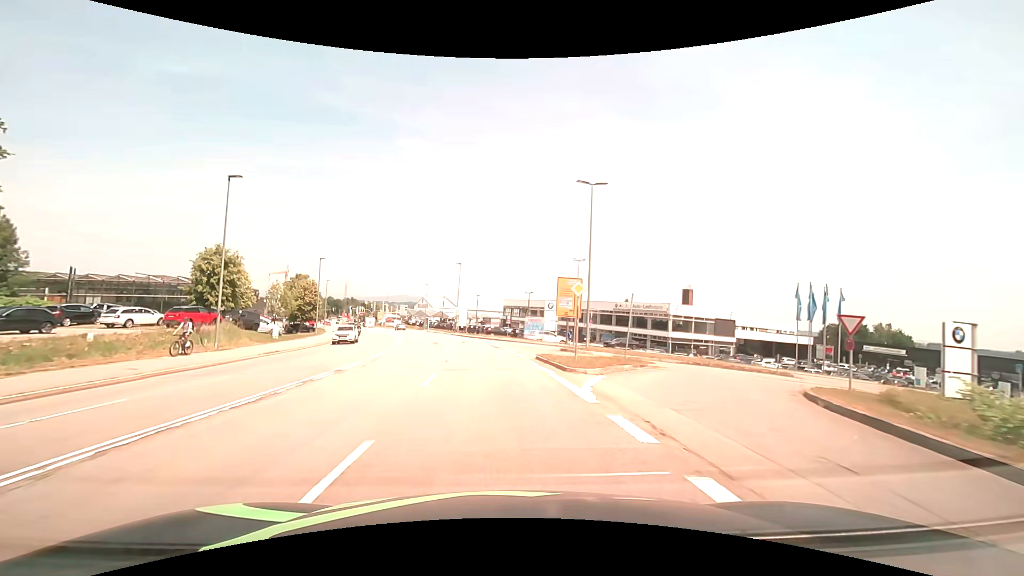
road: secondary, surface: asphalt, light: Day
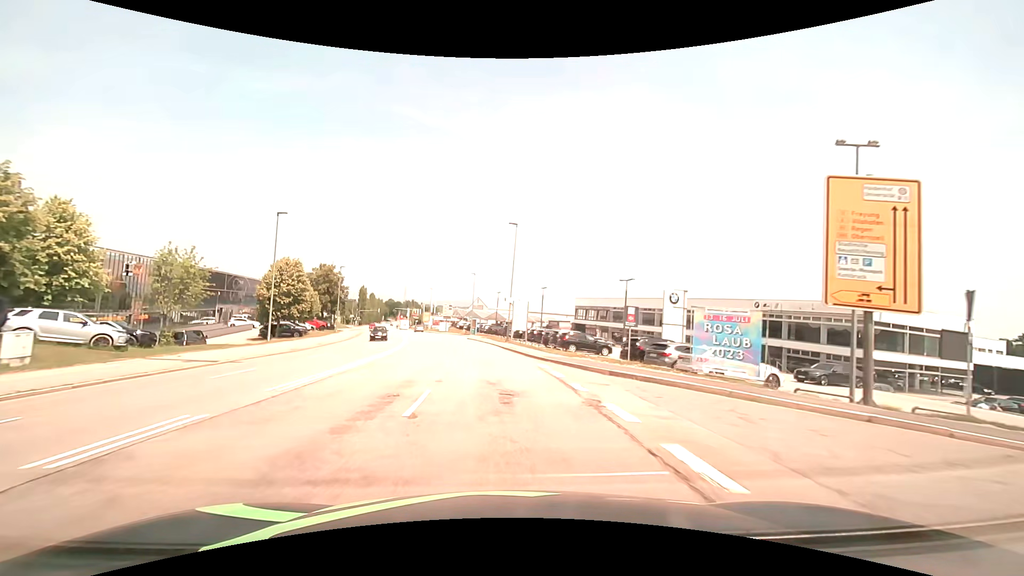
(-1.9, +30.7) m; -7°
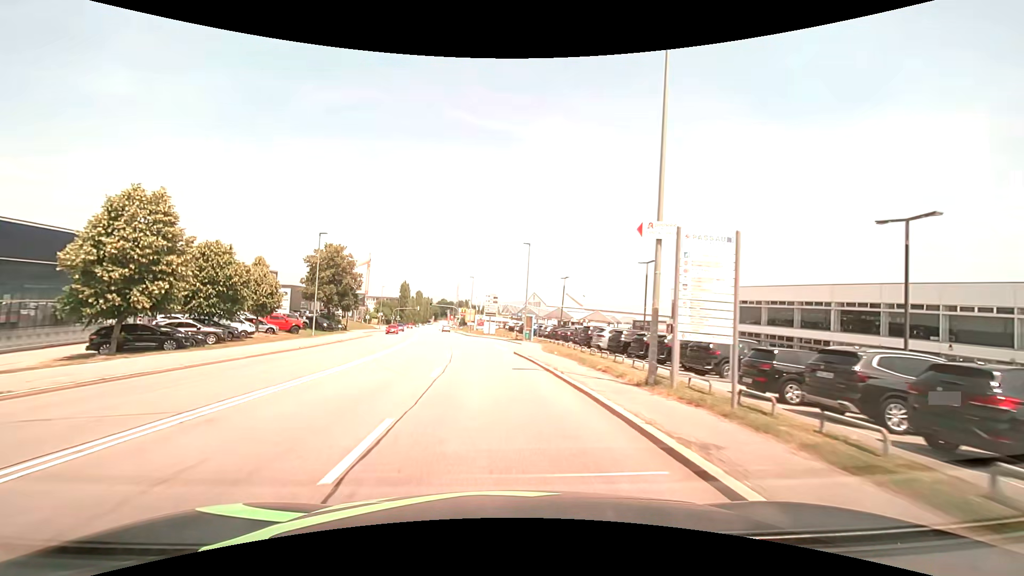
(-1.7, +30.6) m; -6°
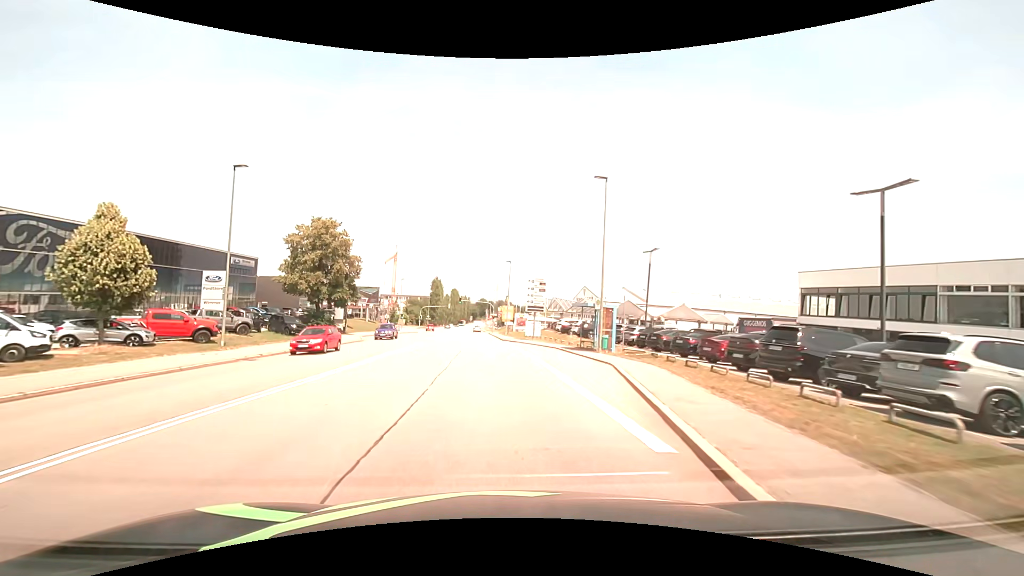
(-0.9, +22.9) m; -4°
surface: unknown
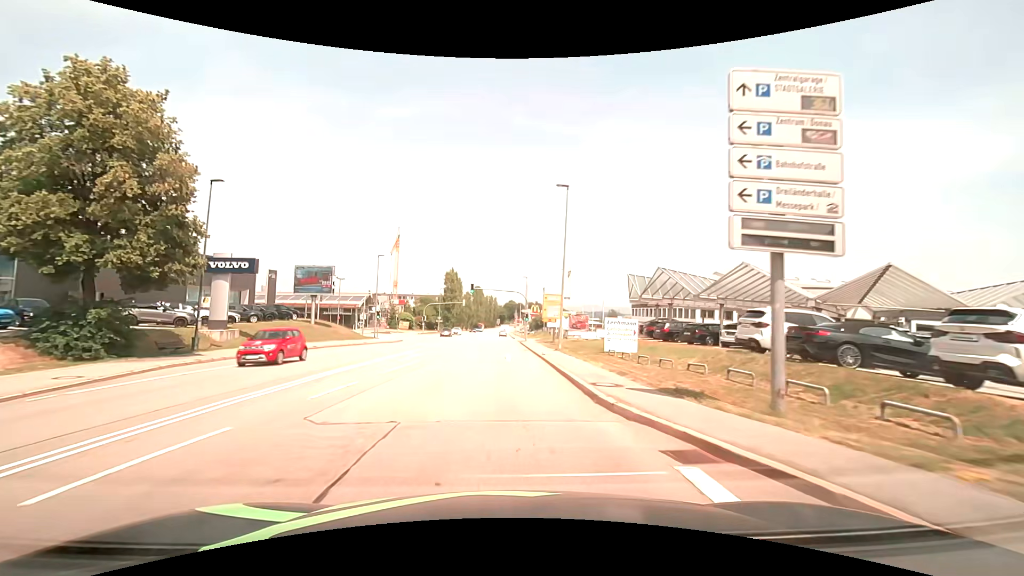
(-1.5, +38.3) m; -4°
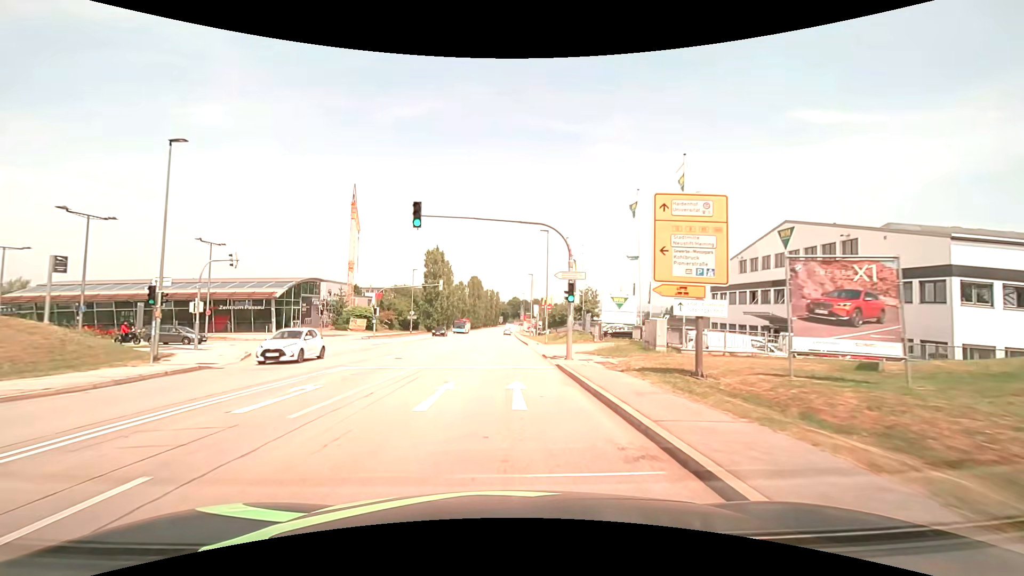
(-0.1, +38.3) m; 0°
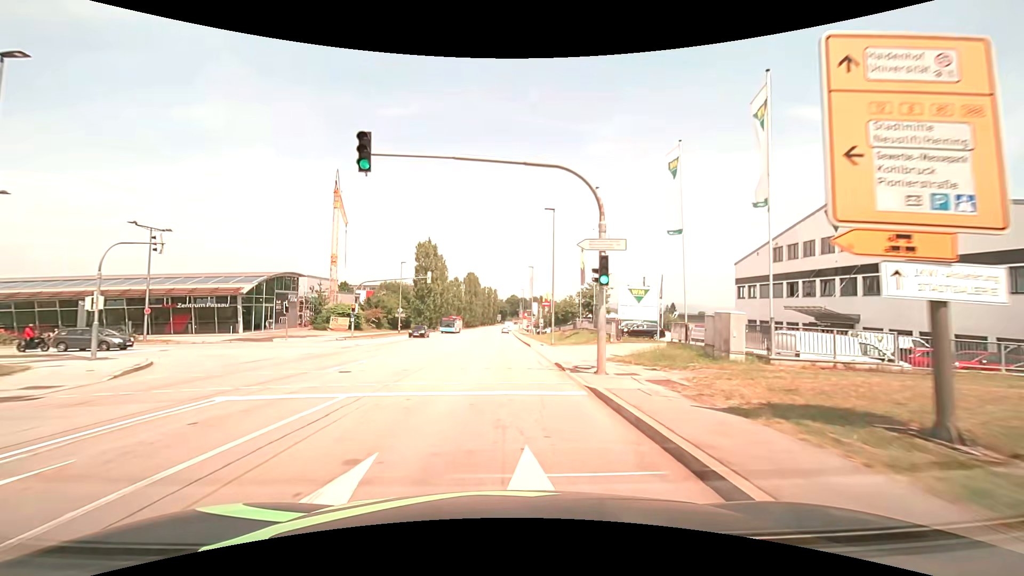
(0.0, +7.6) m; 0°
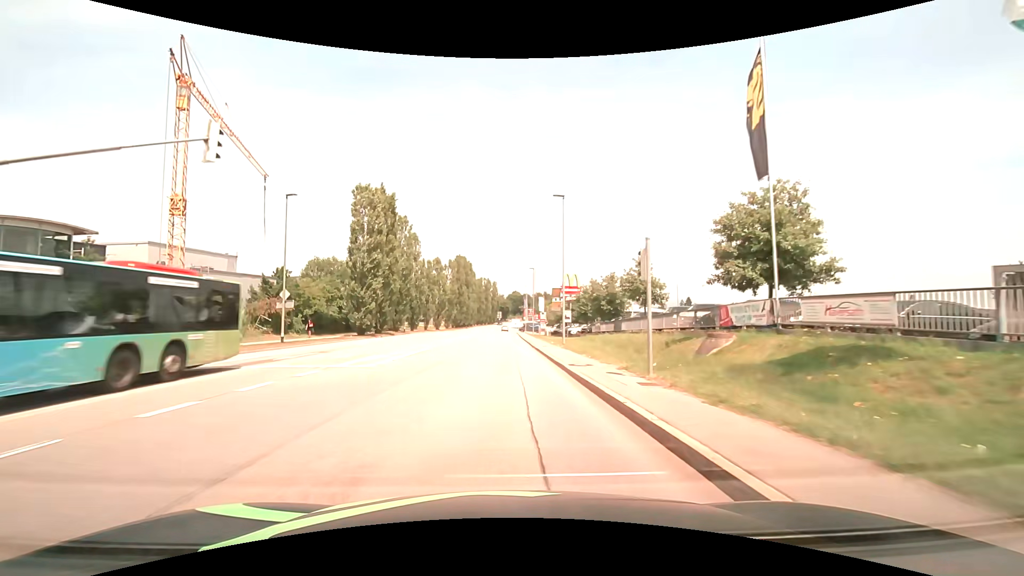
(-0.1, +38.3) m; 0°
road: tertiary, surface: asphalt
(0, +10) (0, +20) (0, +30) (0, +40) (0, +50) (0, +60) (0, +70) (0, +80) (0, +90) (0, +100) m
